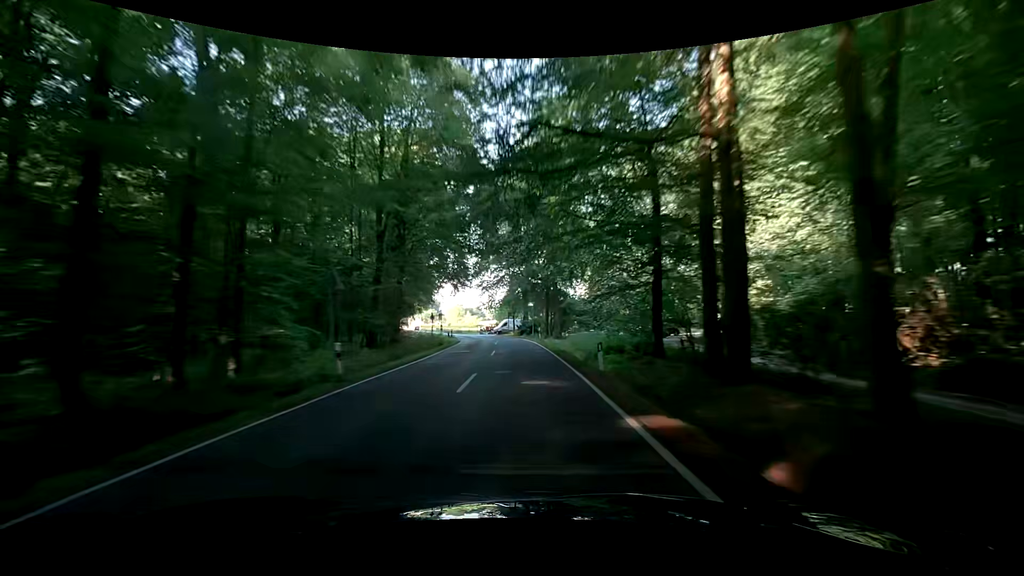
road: secondary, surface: asphalt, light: Day
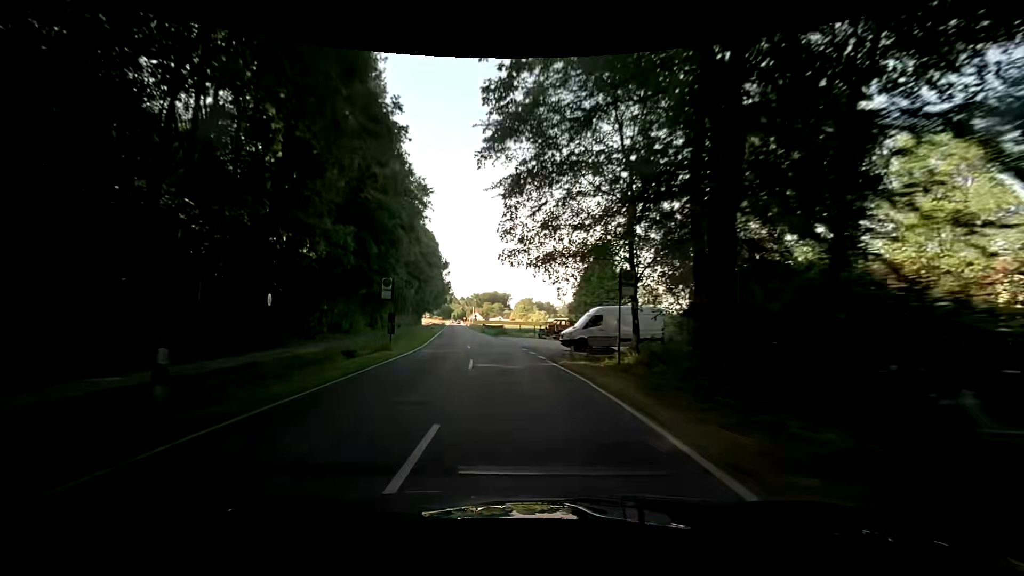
(-2.5, +55.2) m; -8°
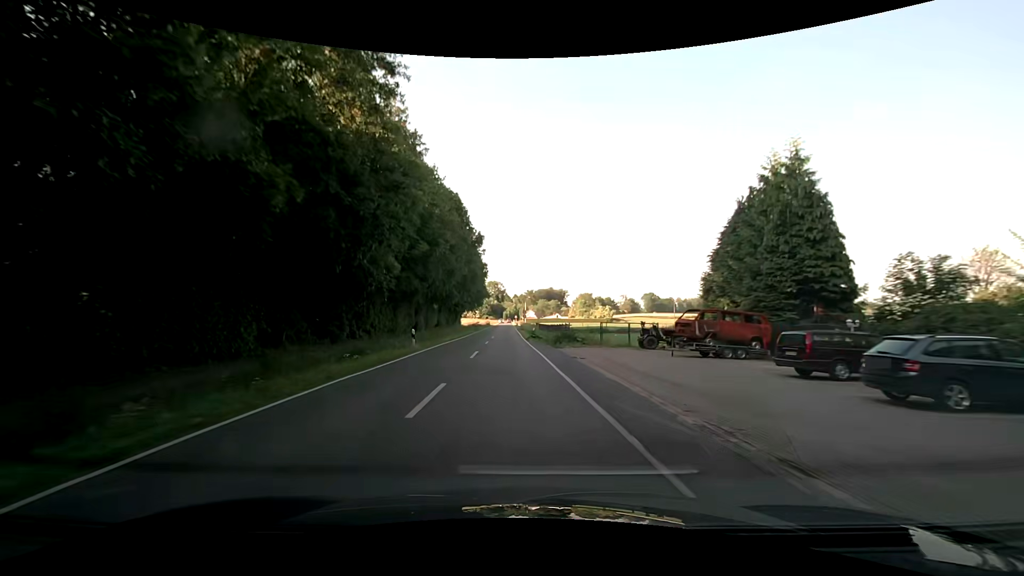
(-1.7, +31.6) m; -7°
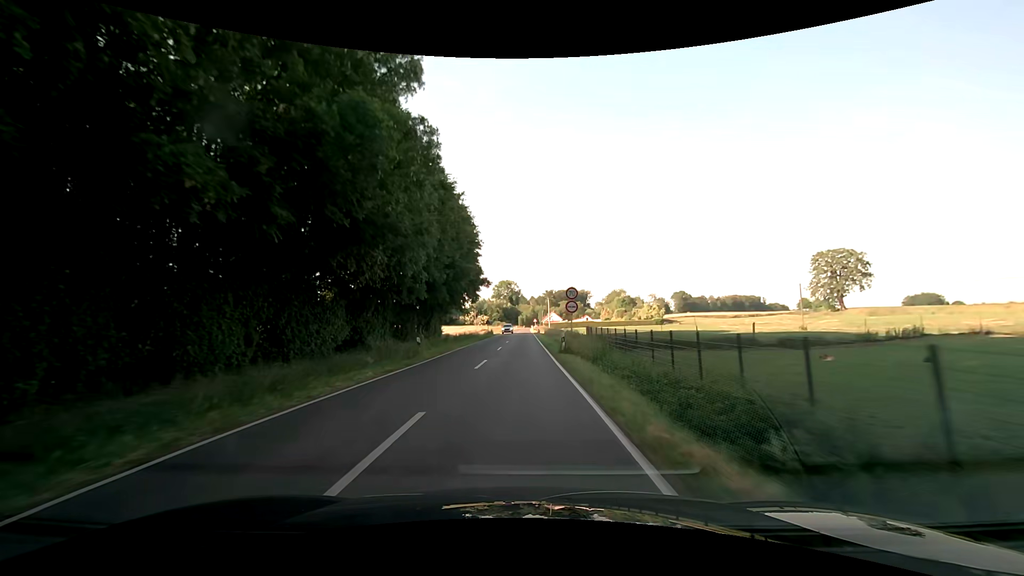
(-1.3, +51.6) m; -2°
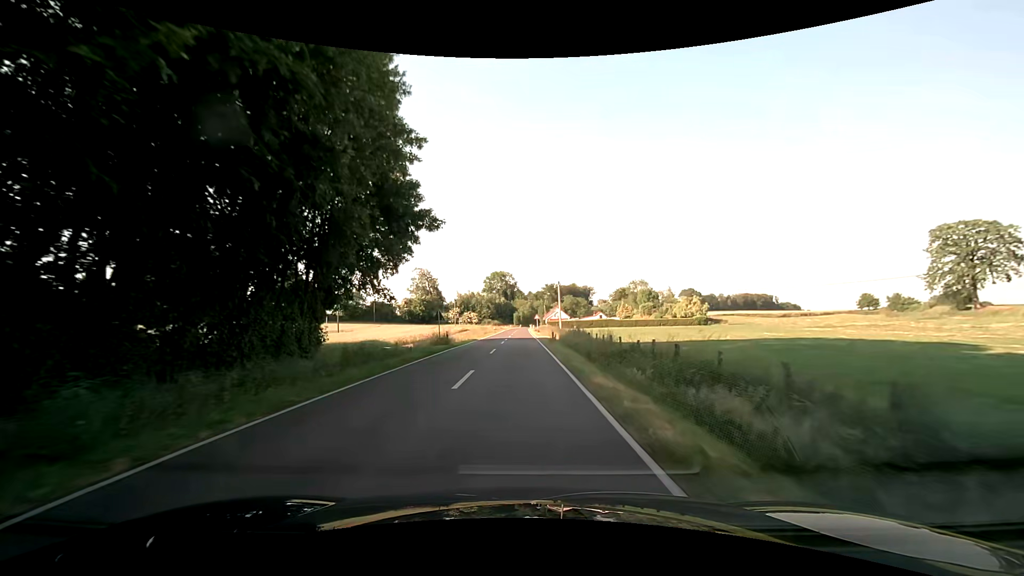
(+0.1, +41.5) m; +1°
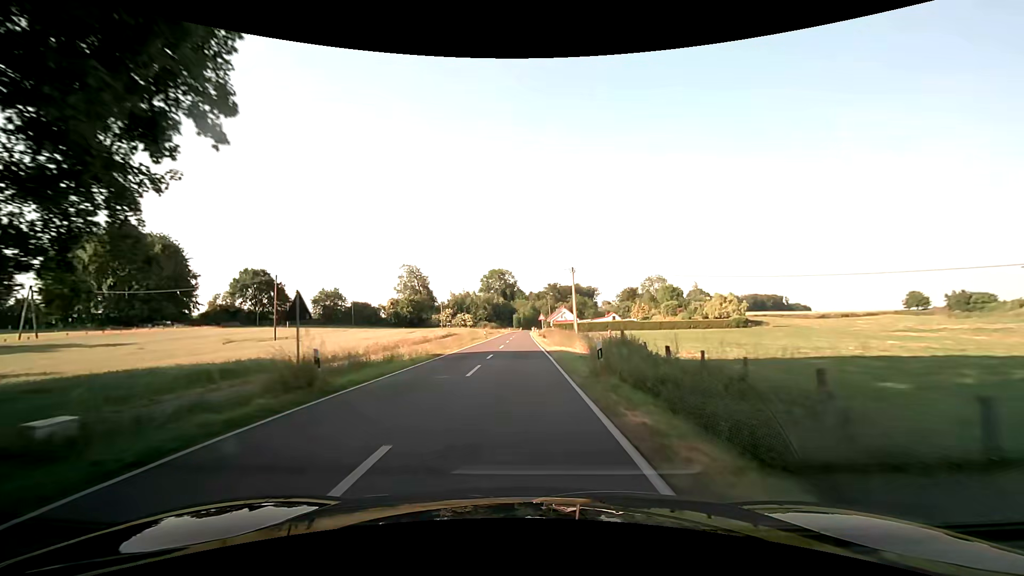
(+0.1, +20.7) m; 0°
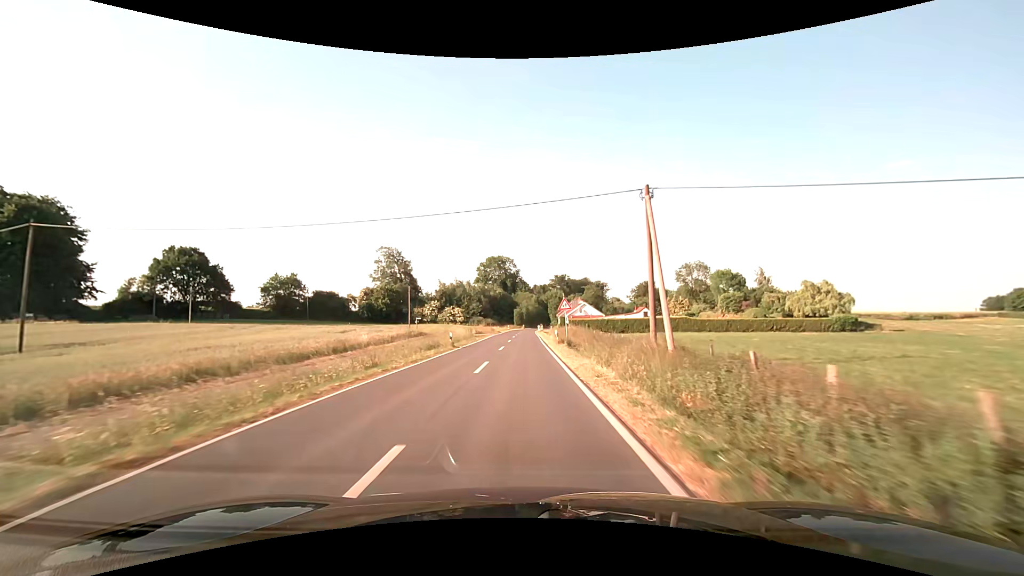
(-0.1, +31.0) m; 0°
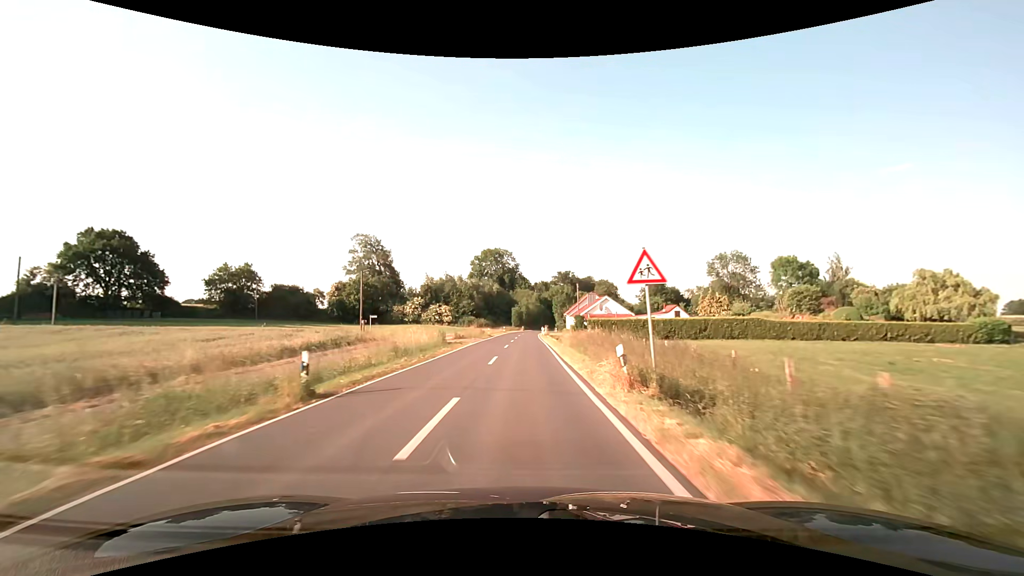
(0.0, +20.8) m; 0°
(0, +10) (0, +20) (0, +30) (0, +40) (0, +50) (0, +60) (0, +70) (+1, +80) (+1, +90) (+2, +100) m
